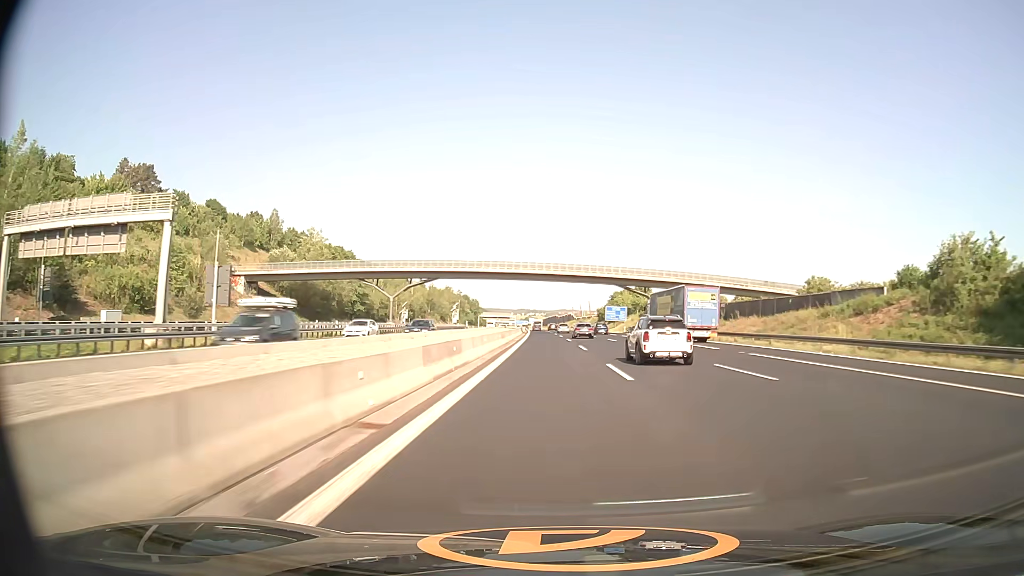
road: motorway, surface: asphalt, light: Day
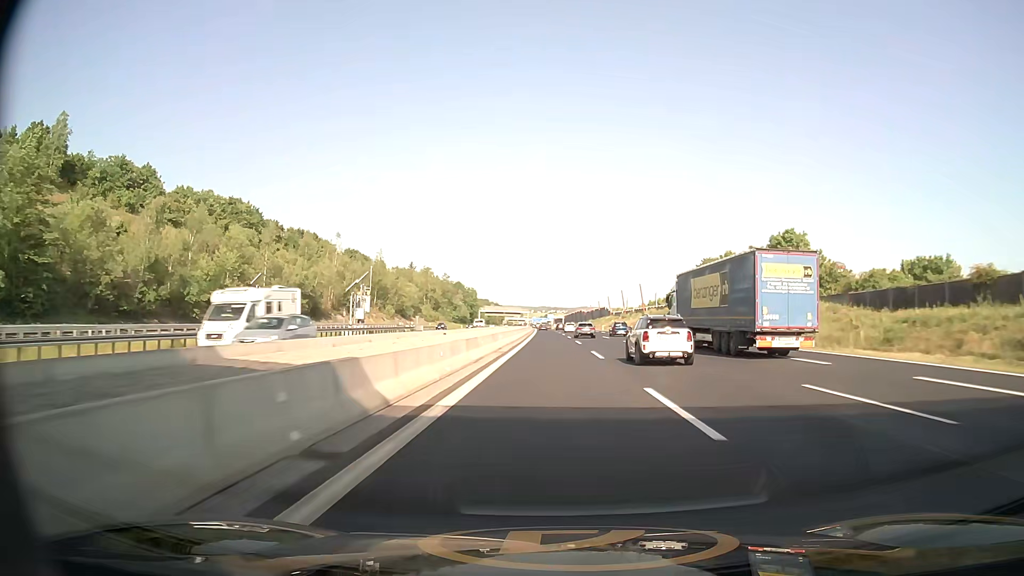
(-1.4, +98.0) m; -1°
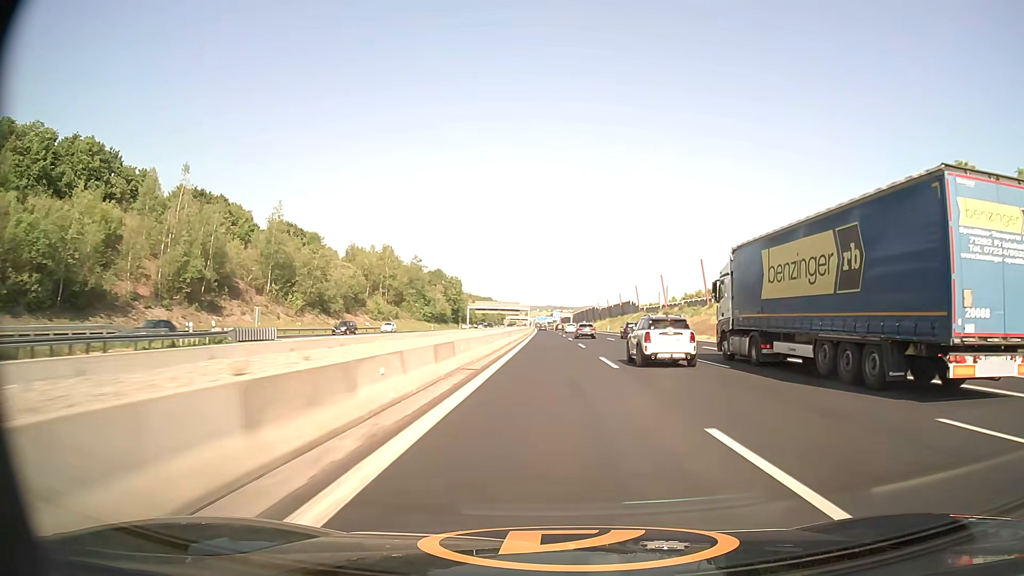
(-0.9, +59.2) m; -1°
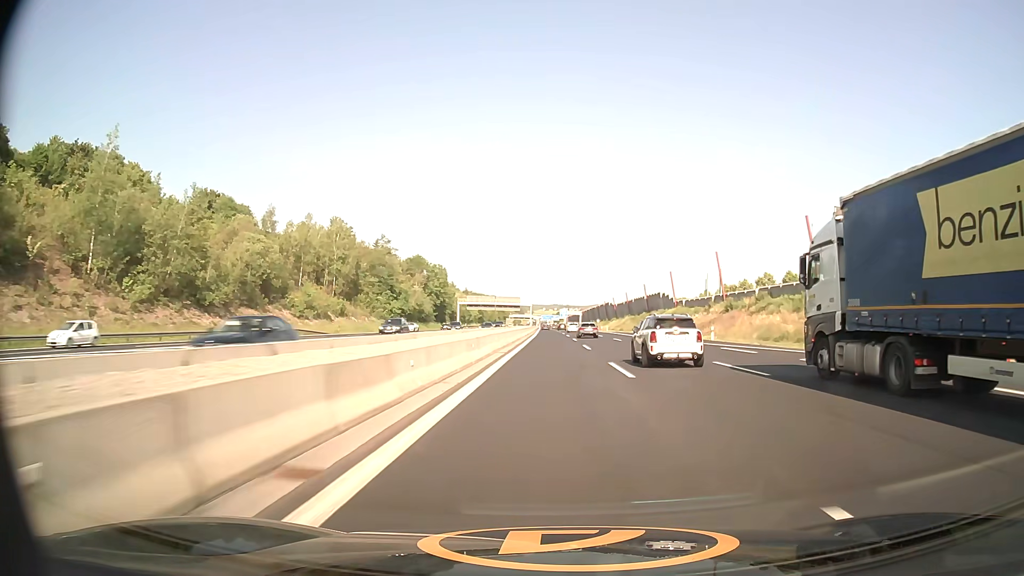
(-0.2, +39.7) m; 0°
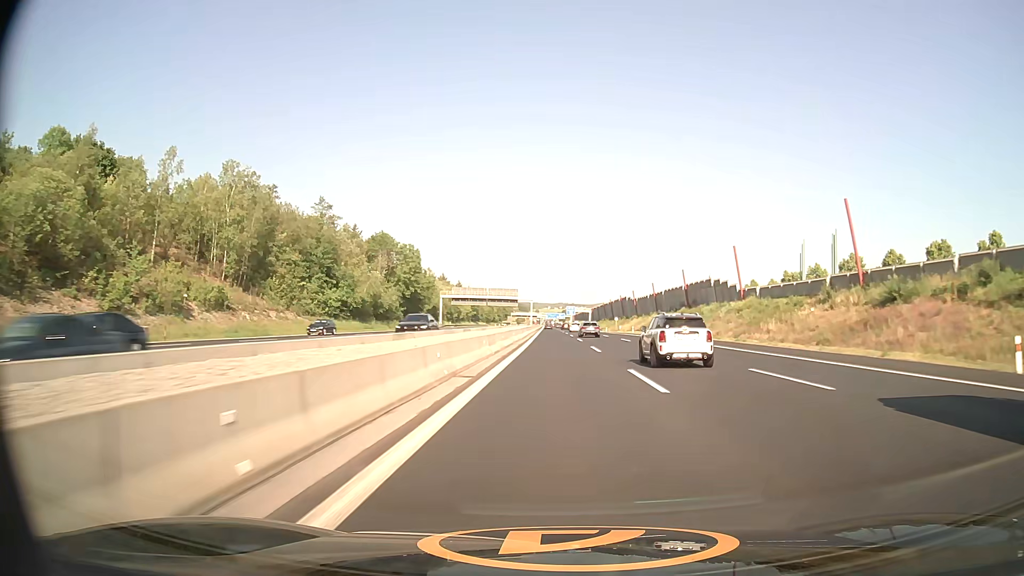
(-0.2, +39.8) m; -1°
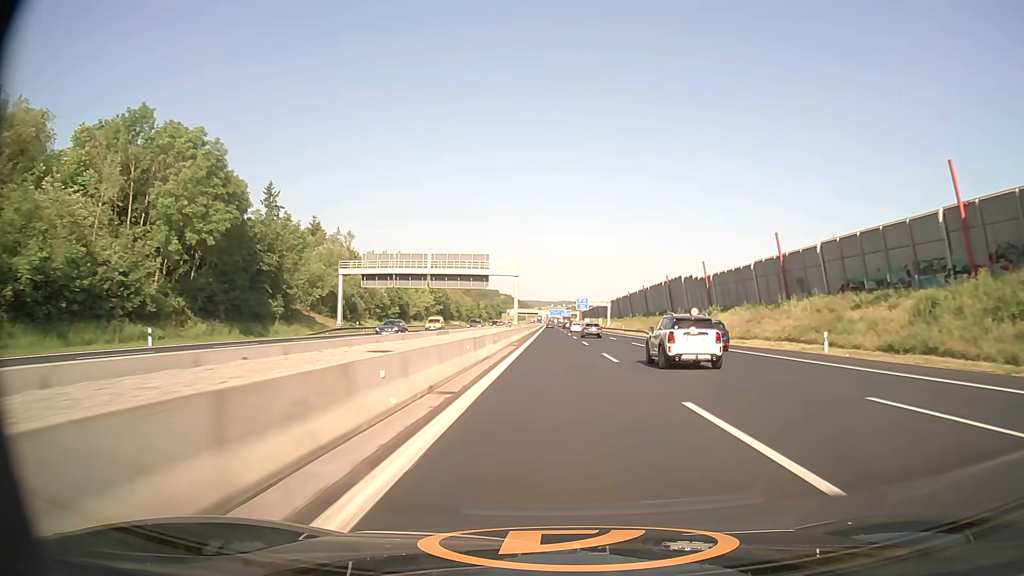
(-0.2, +79.5) m; 0°
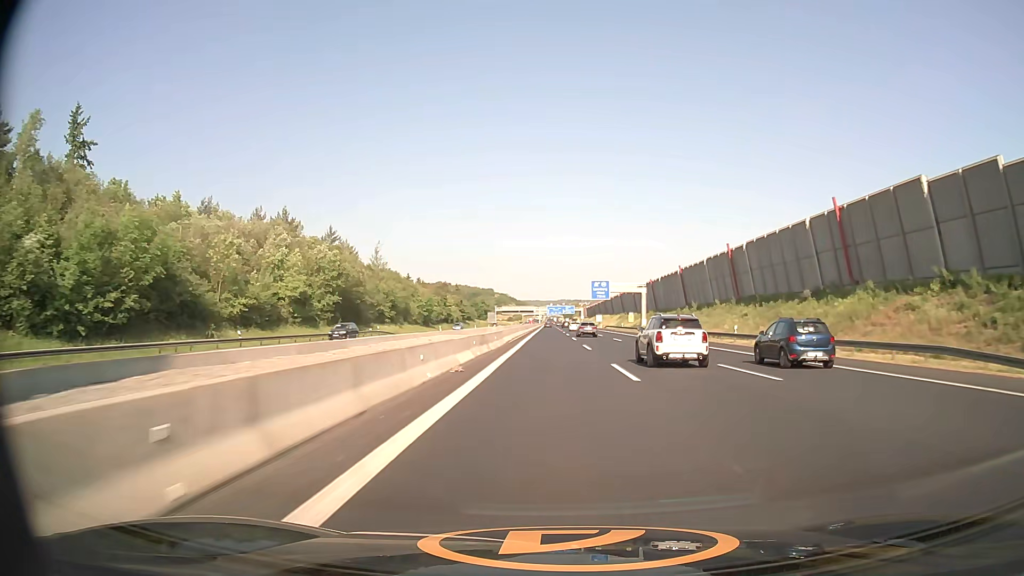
(+0.2, +79.4) m; 0°
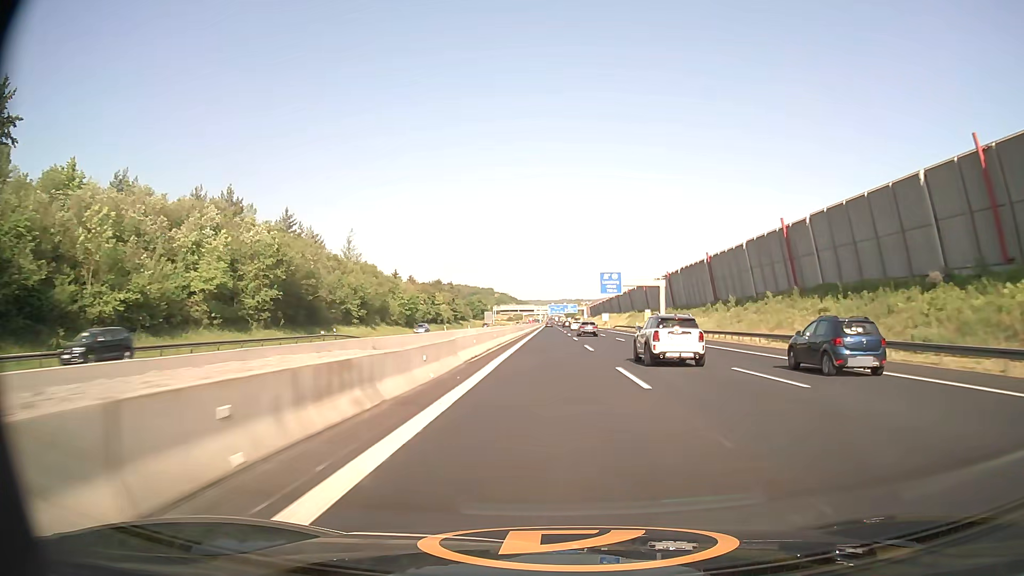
(-0.1, +19.9) m; 0°
(0, +10) (0, +20) (0, +30) (0, +40) (0, +50) (0, +60) (0, +70) (0, +80) (0, +90) (0, +100) m
